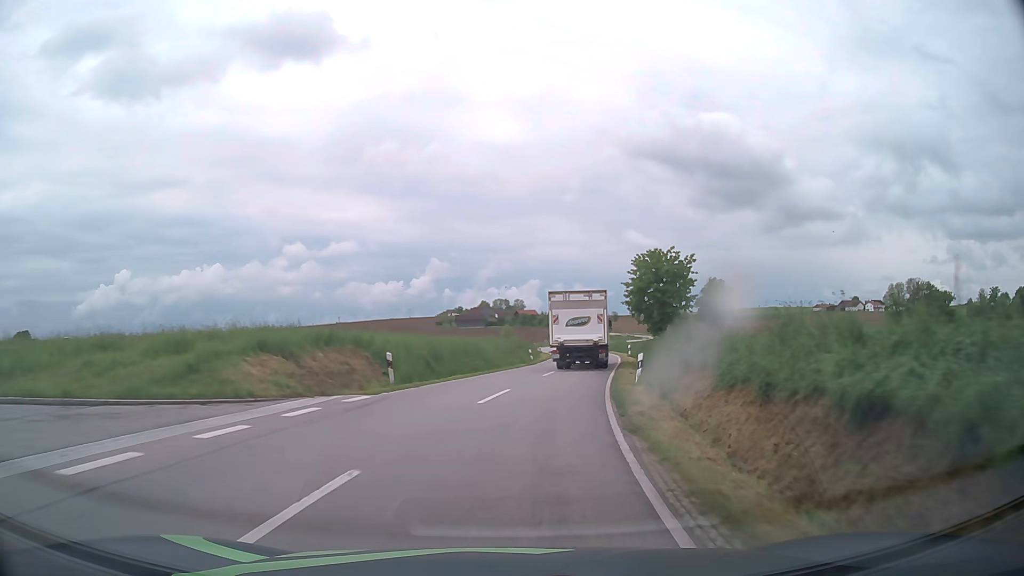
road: tertiary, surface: asphalt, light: Day
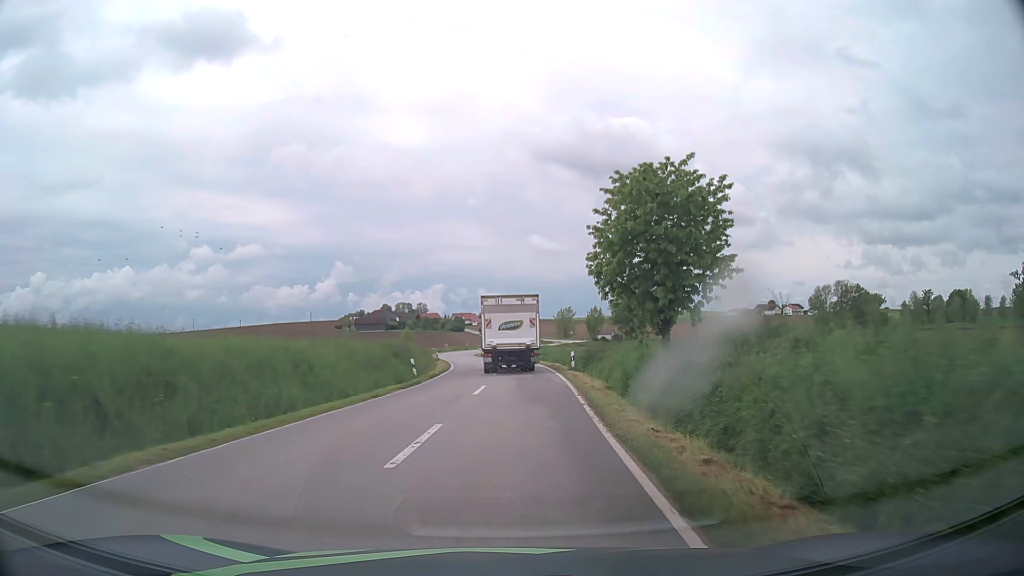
(+1.5, +18.9) m; +8°
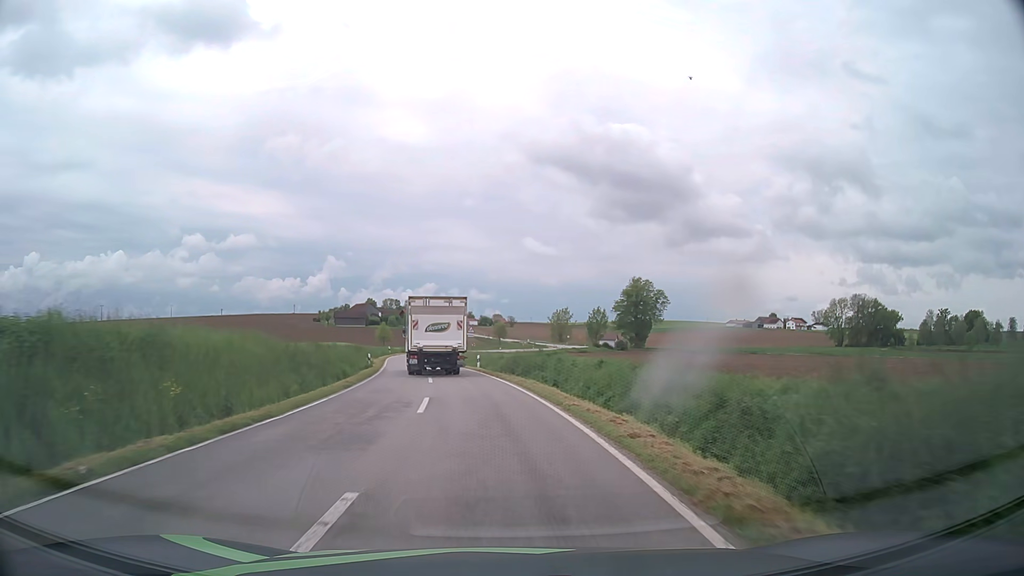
(+0.8, +29.5) m; +1°
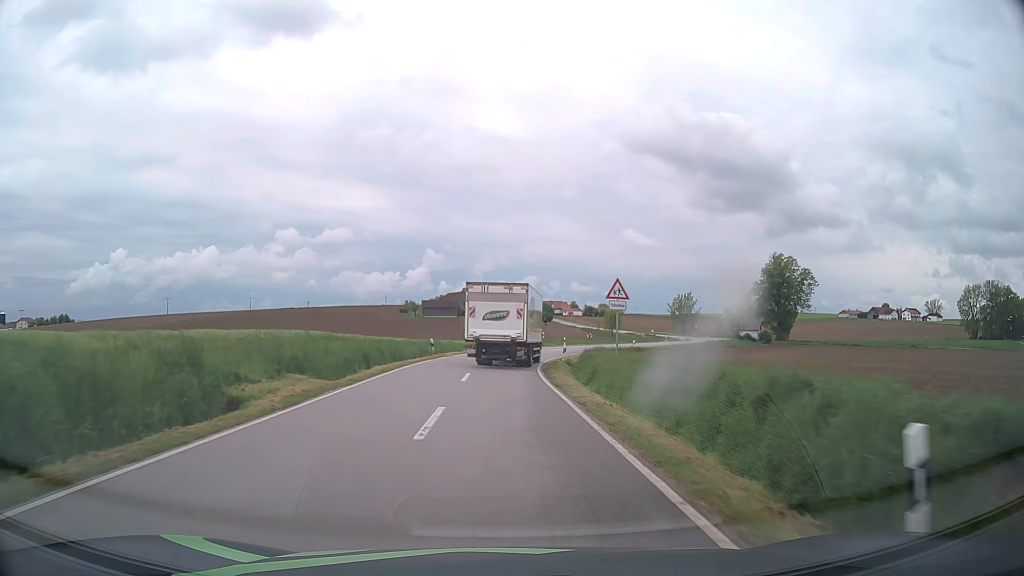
(-3.4, +40.4) m; -8°
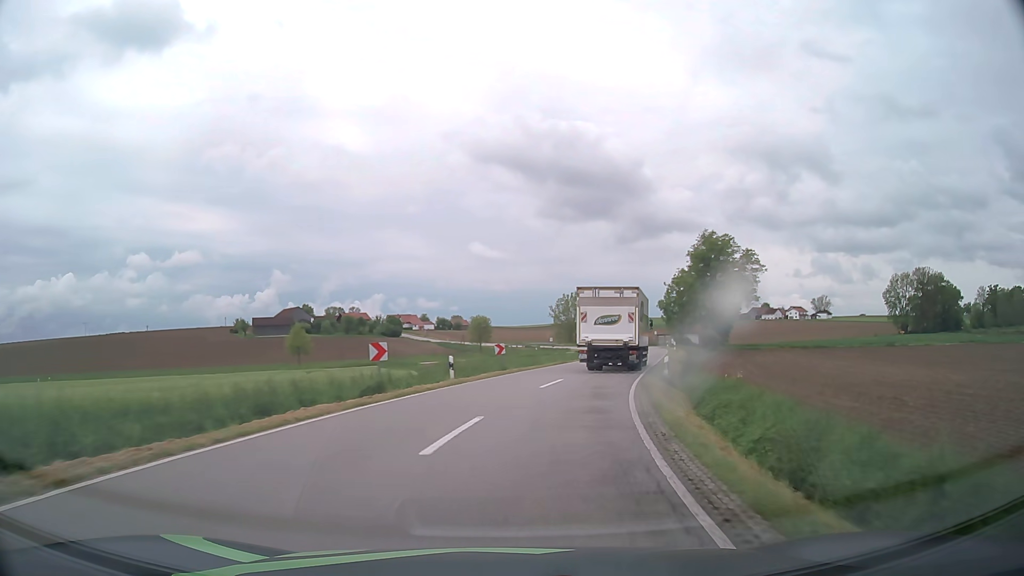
(+2.3, +47.4) m; +12°
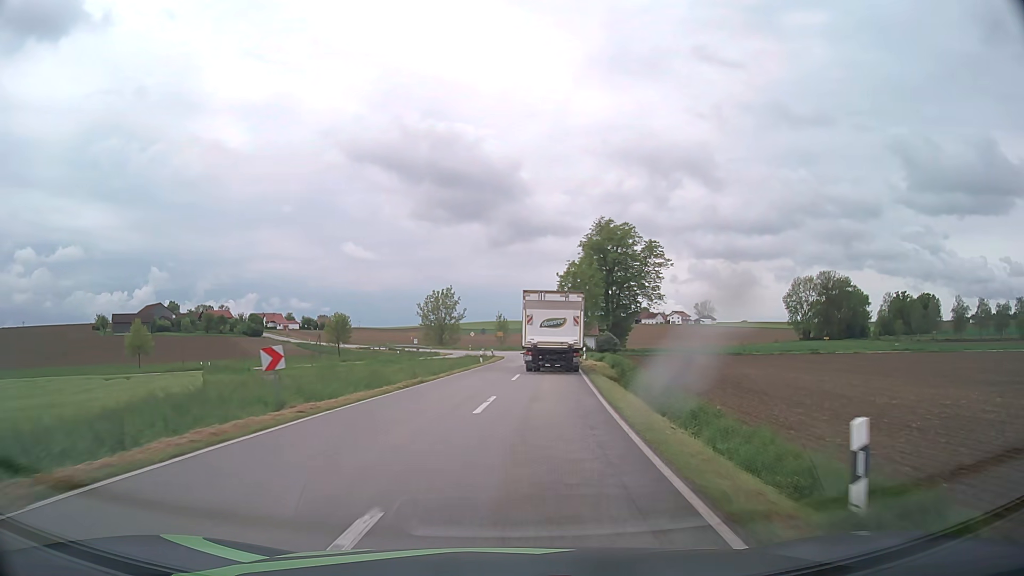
(+1.8, +18.5) m; +11°
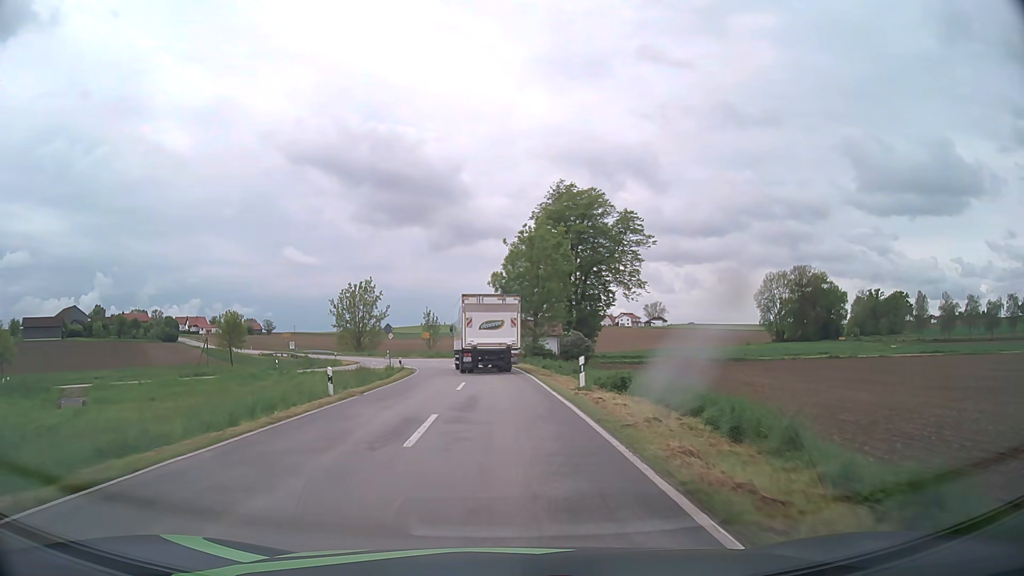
(+1.6, +28.0) m; +5°
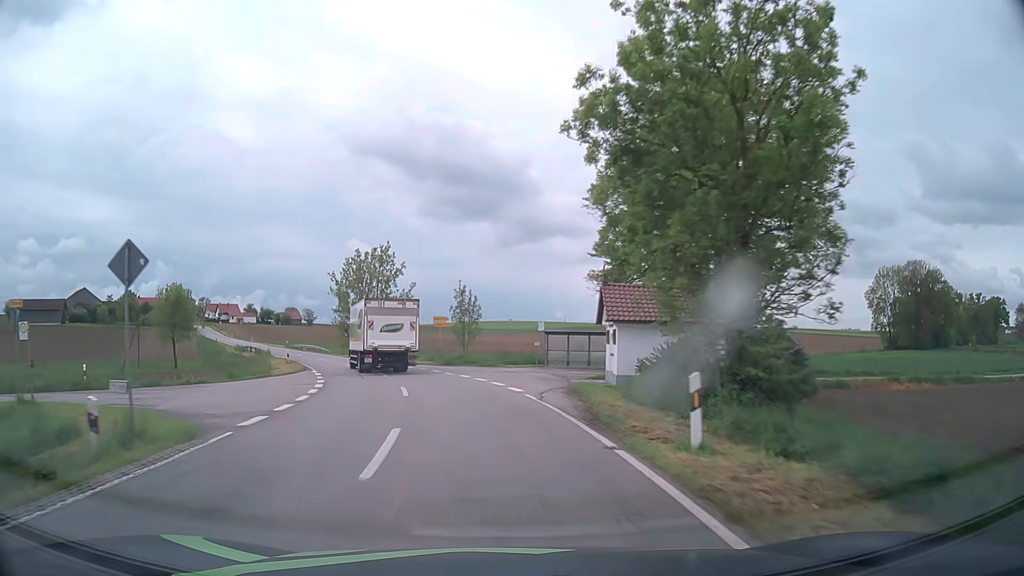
(-1.0, +38.0) m; -5°
(0, +10) (-2, +20) (-4, +30) (-7, +39) (-11, +48) (-15, +57) (-20, +66) (-25, +75) (-29, +84) (-34, +93) m
